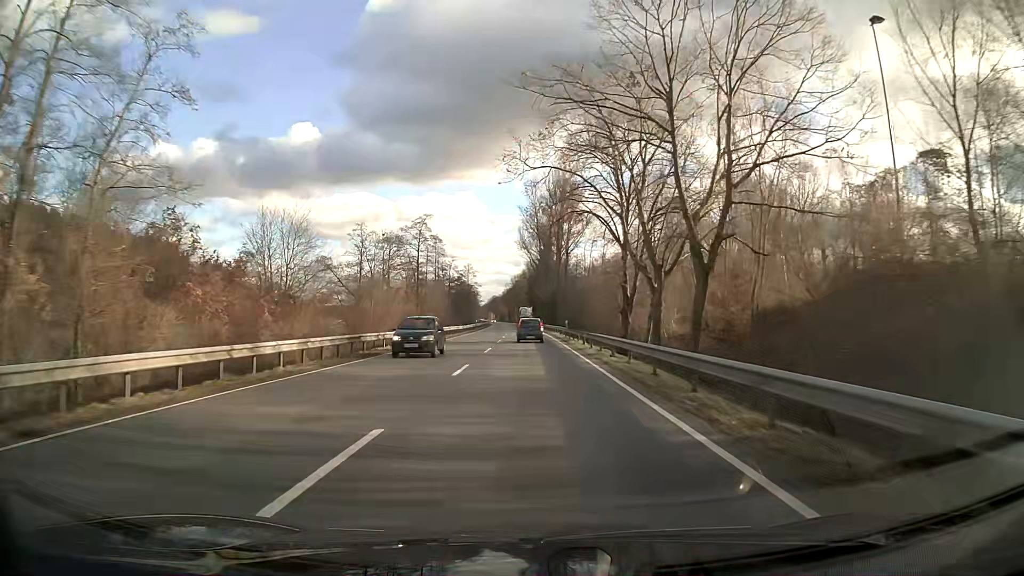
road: primary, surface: asphalt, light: Day
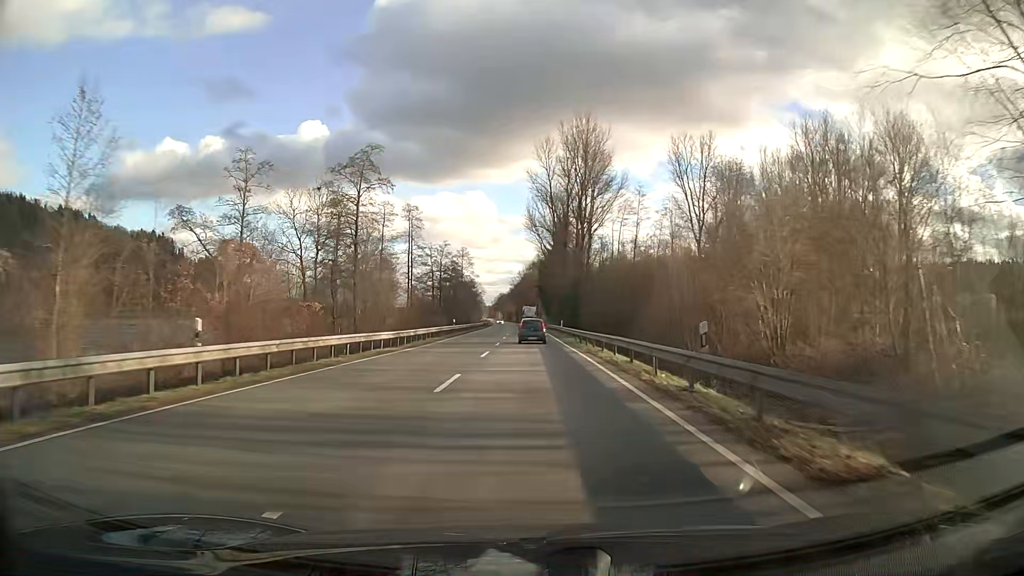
(-0.4, +39.6) m; -1°
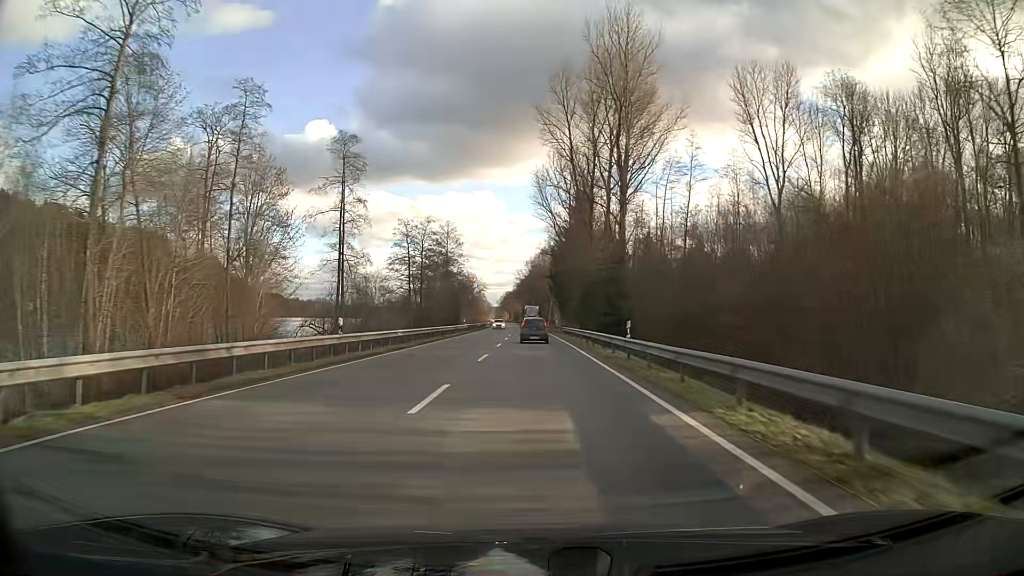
(-0.1, +38.8) m; -1°
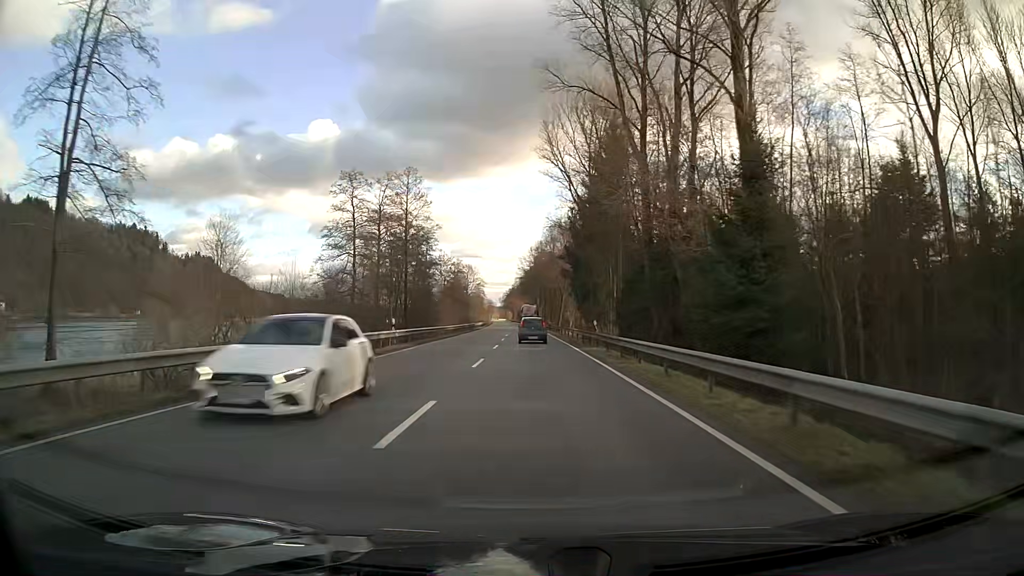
(-0.2, +38.3) m; 0°
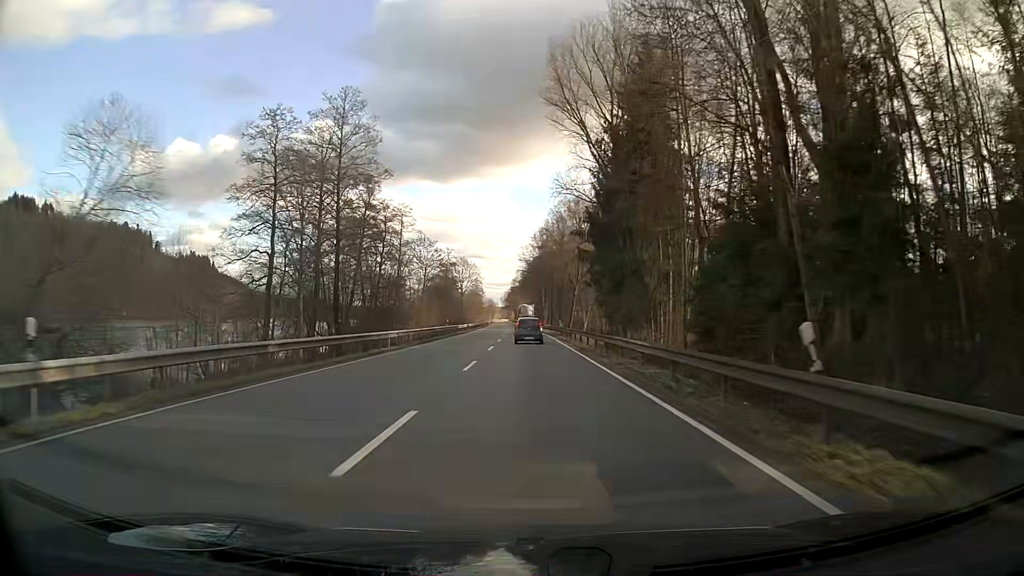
(-0.1, +25.3) m; 0°
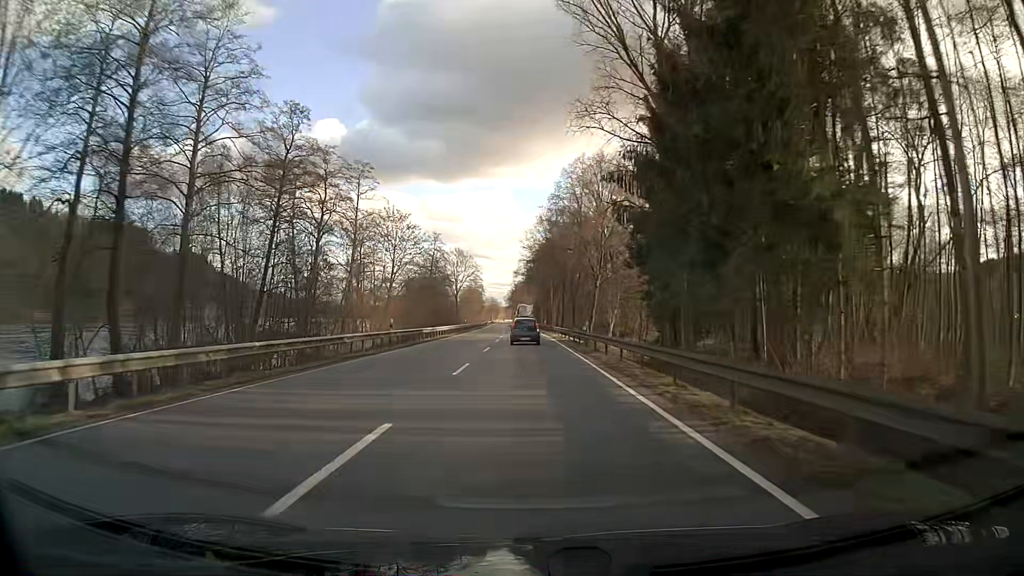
(-0.2, +25.0) m; 0°
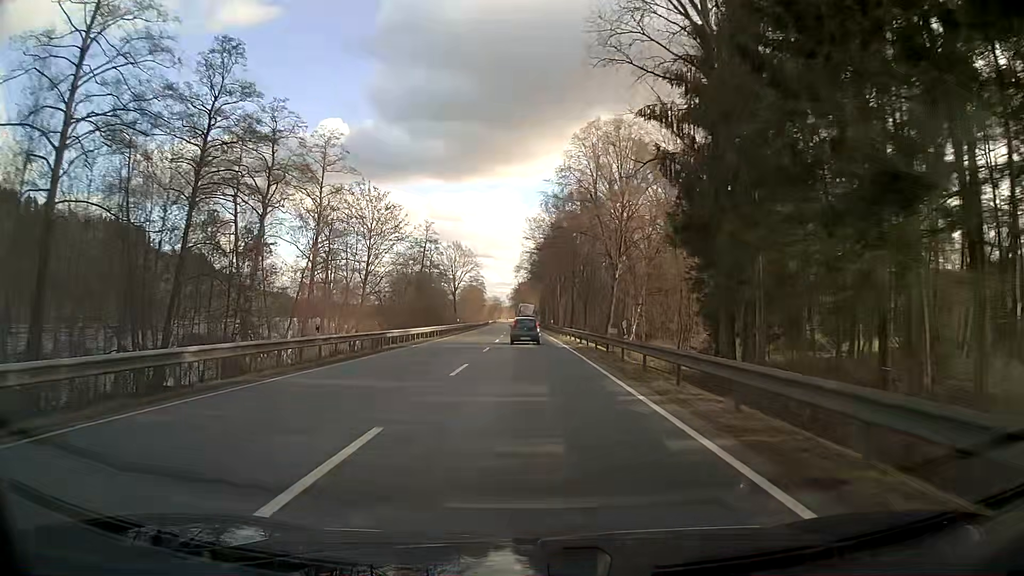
(0.0, +12.4) m; 0°
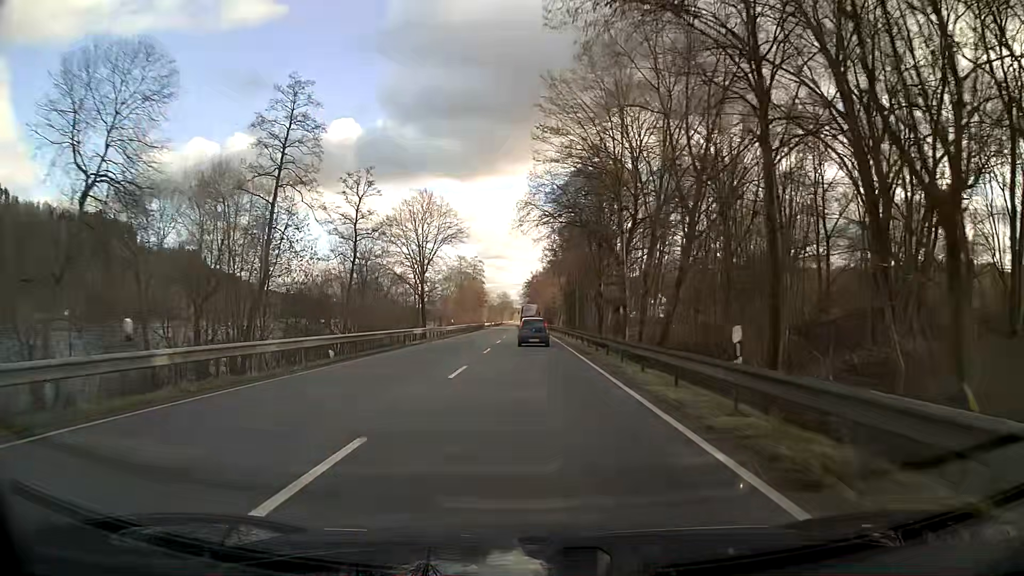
(-1.3, +60.3) m; -2°
